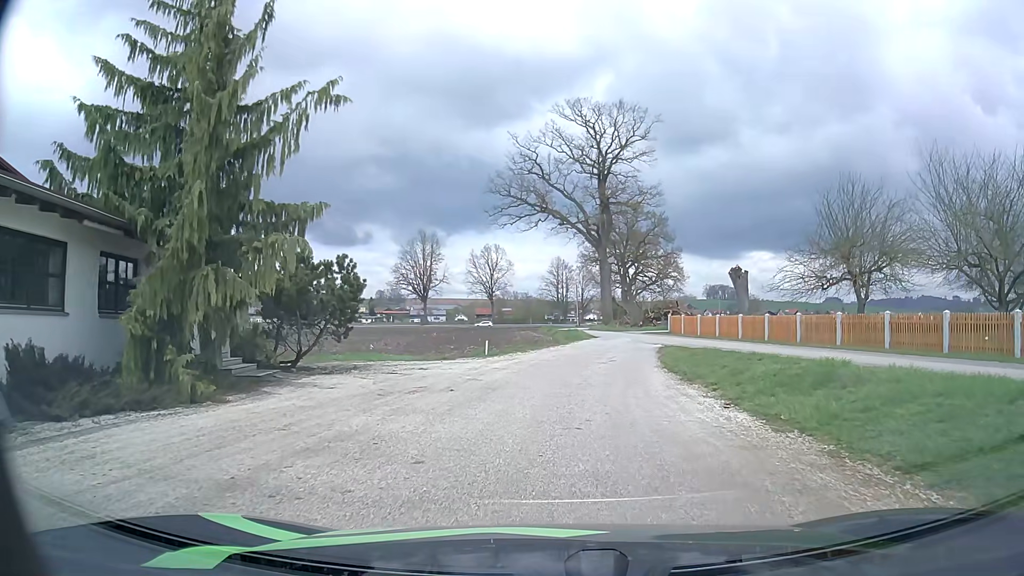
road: service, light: Day
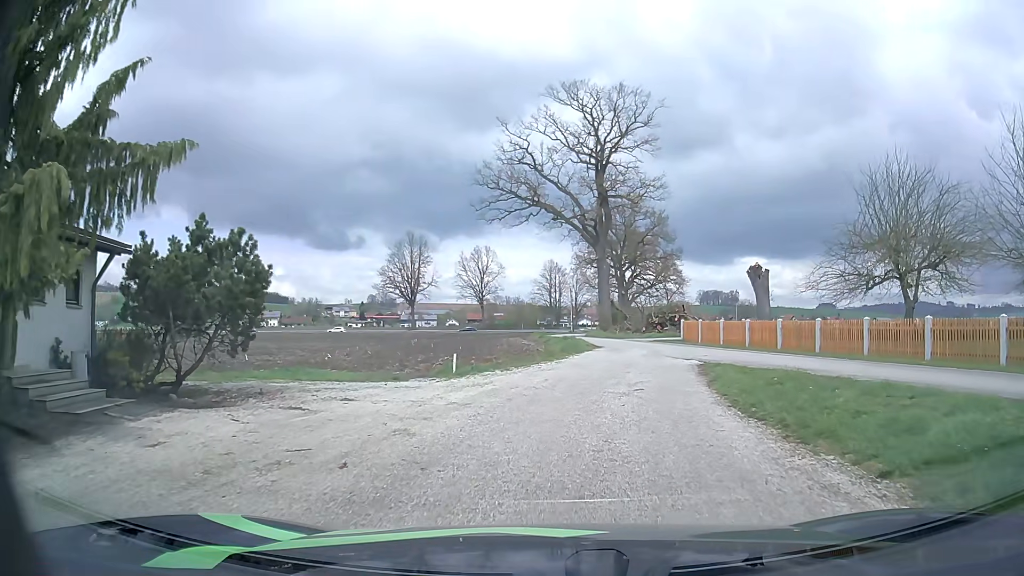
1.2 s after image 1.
(0.0, +6.3) m; 0°
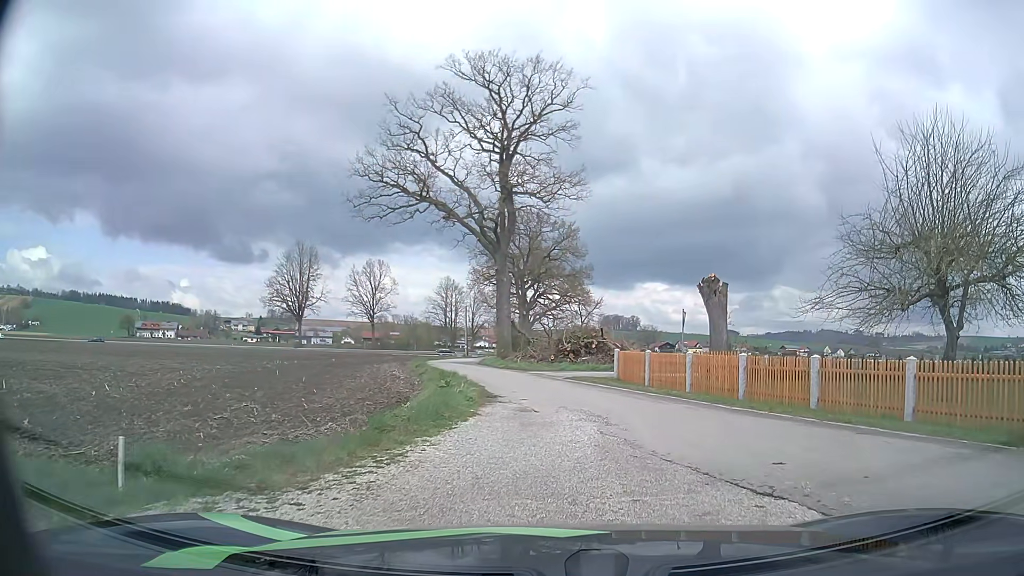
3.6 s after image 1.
(+0.7, +10.9) m; +9°
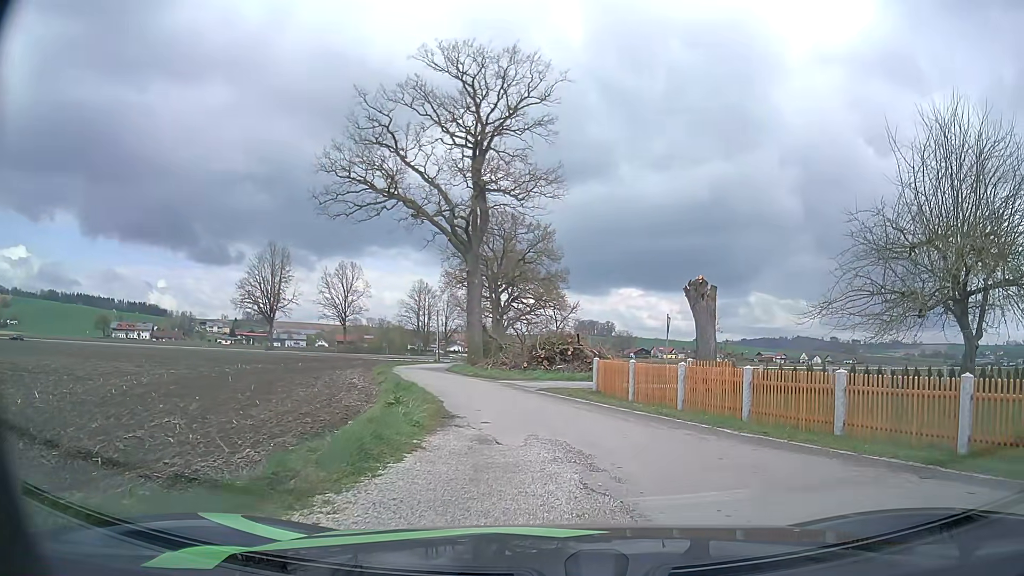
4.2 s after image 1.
(0.0, +2.6) m; +1°
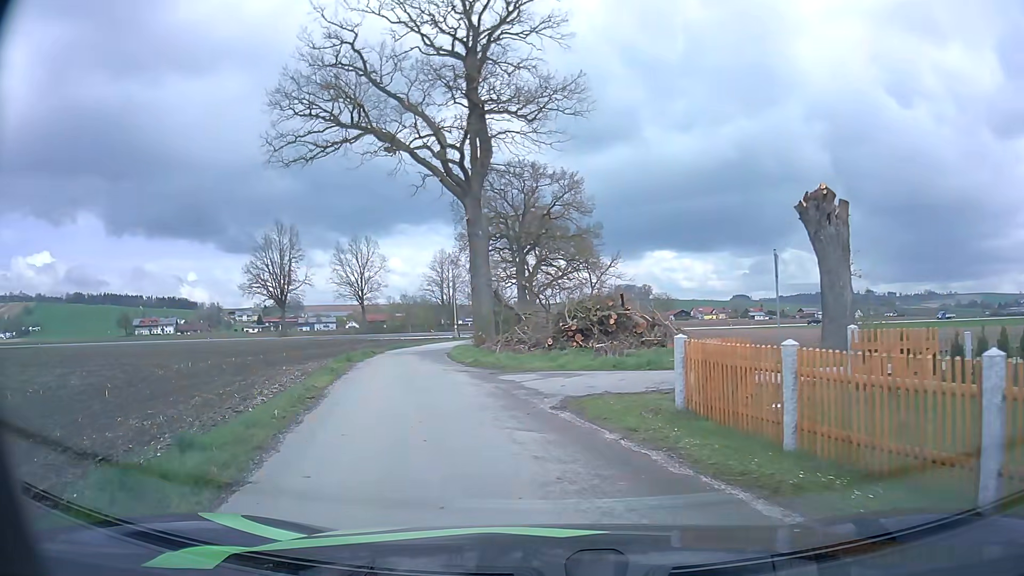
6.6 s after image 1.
(+0.4, +12.0) m; -2°
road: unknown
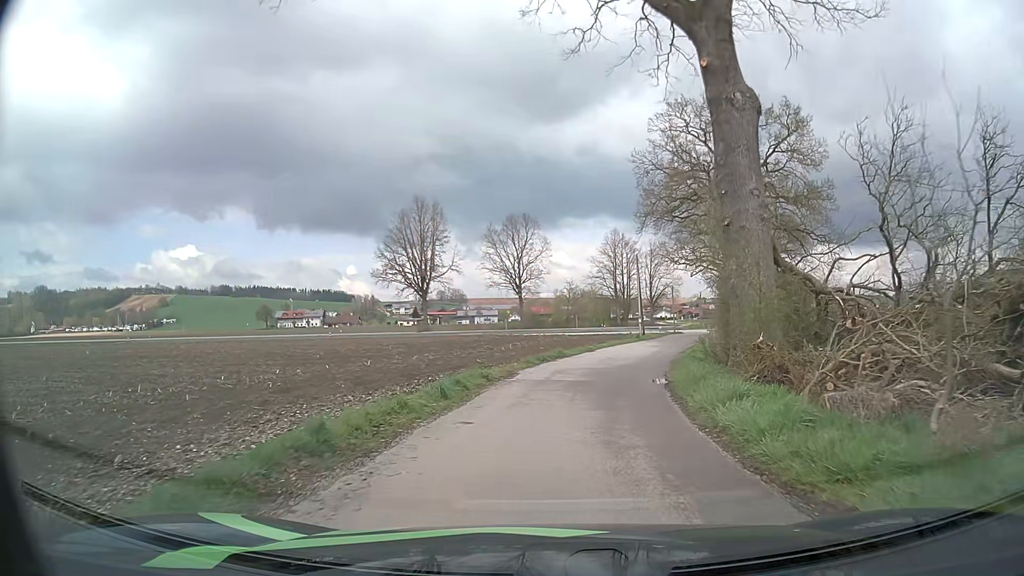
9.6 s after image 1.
(-4.1, +20.8) m; -16°
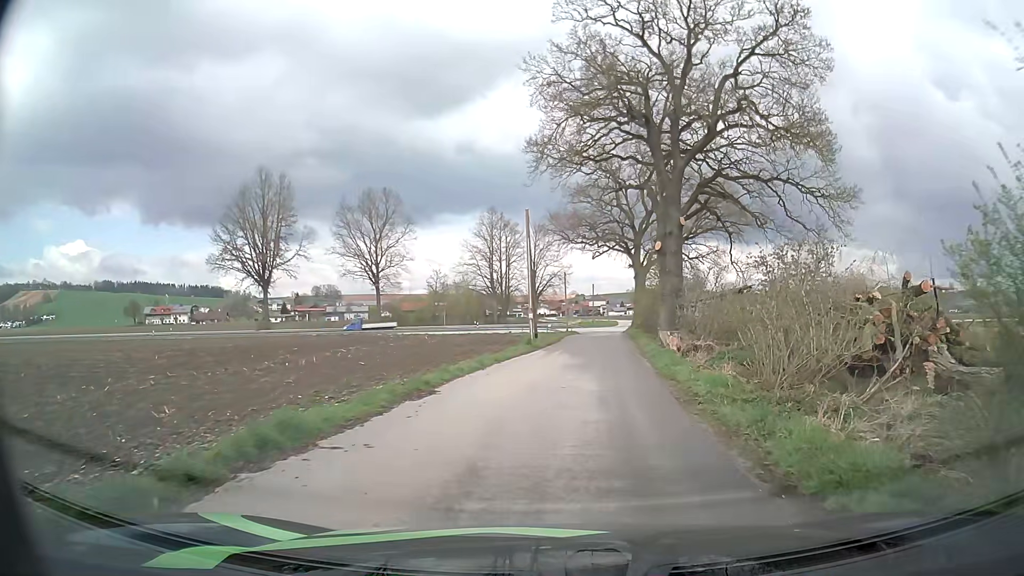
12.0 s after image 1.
(+1.7, +20.1) m; +10°
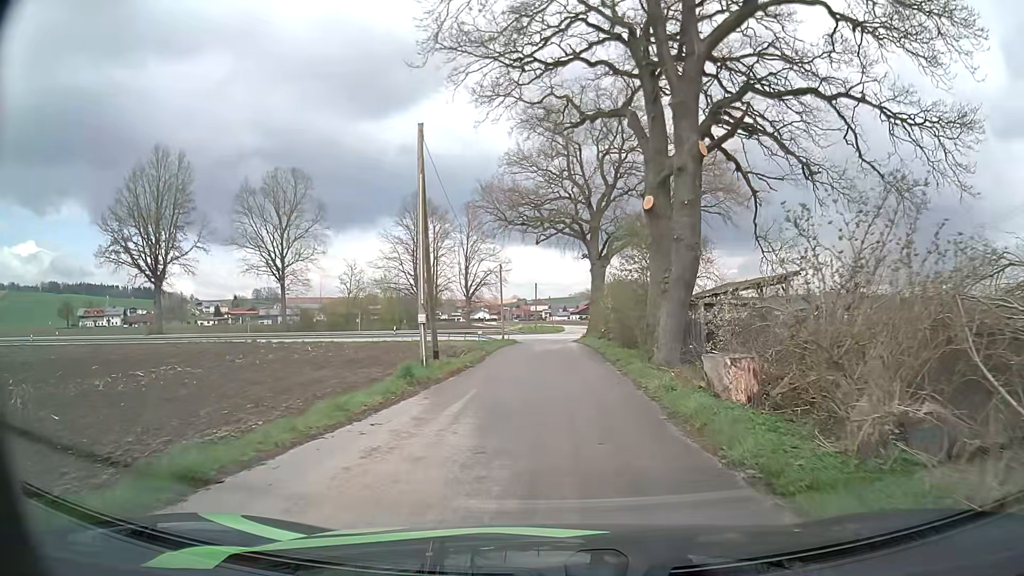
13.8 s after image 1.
(+0.9, +15.5) m; +6°
